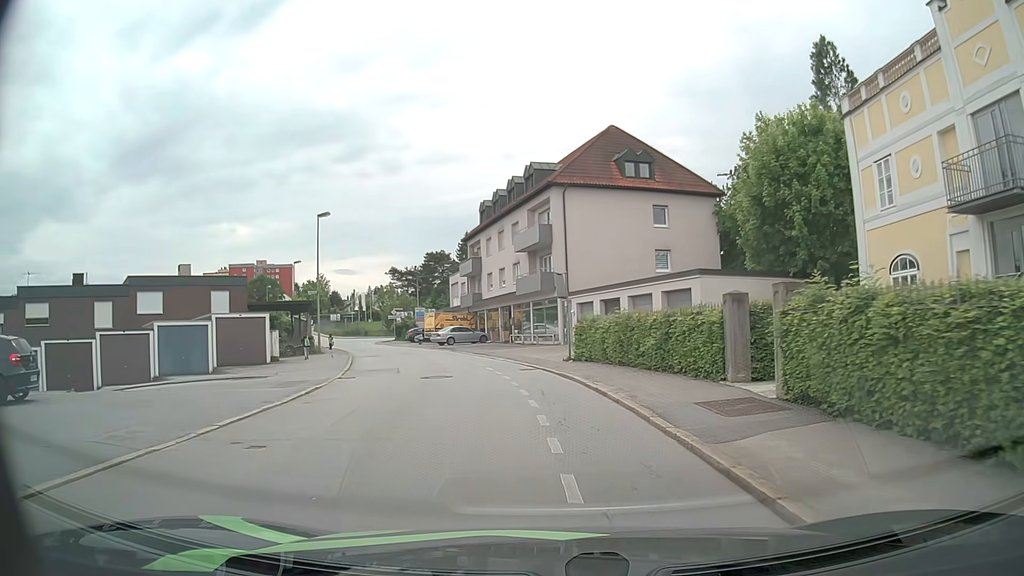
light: Day
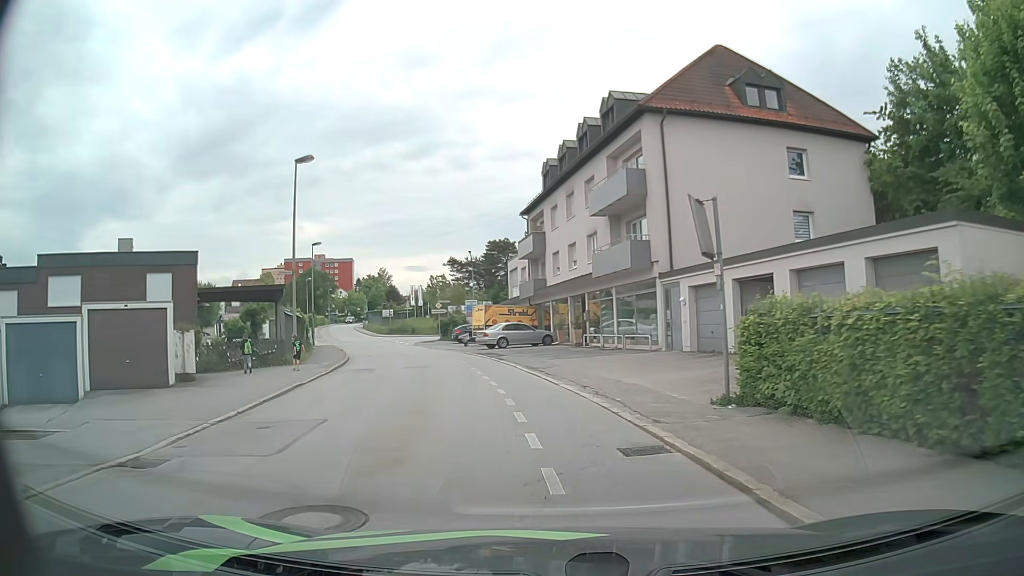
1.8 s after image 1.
(-0.7, +13.7) m; -6°
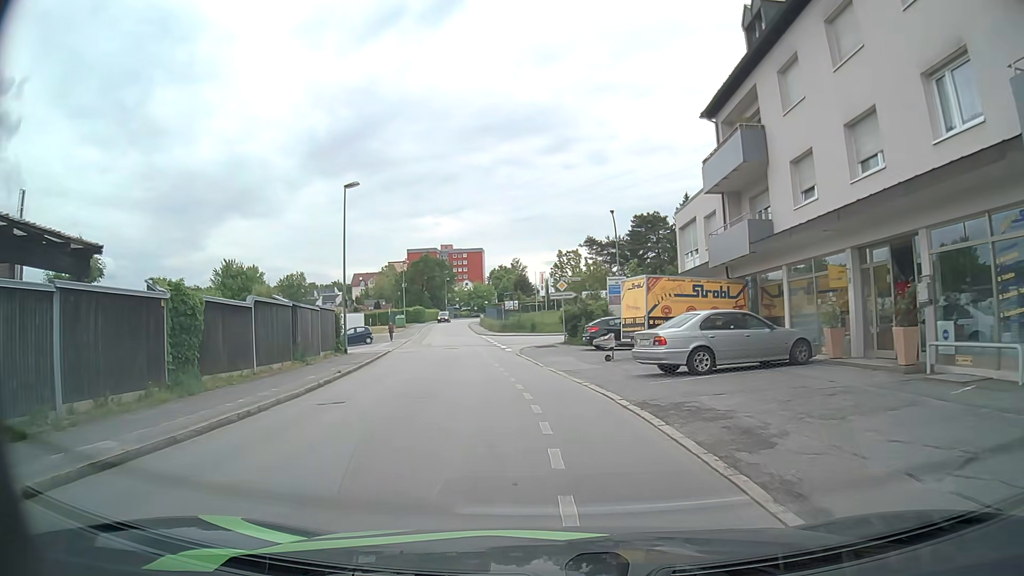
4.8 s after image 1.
(-2.4, +22.9) m; -12°
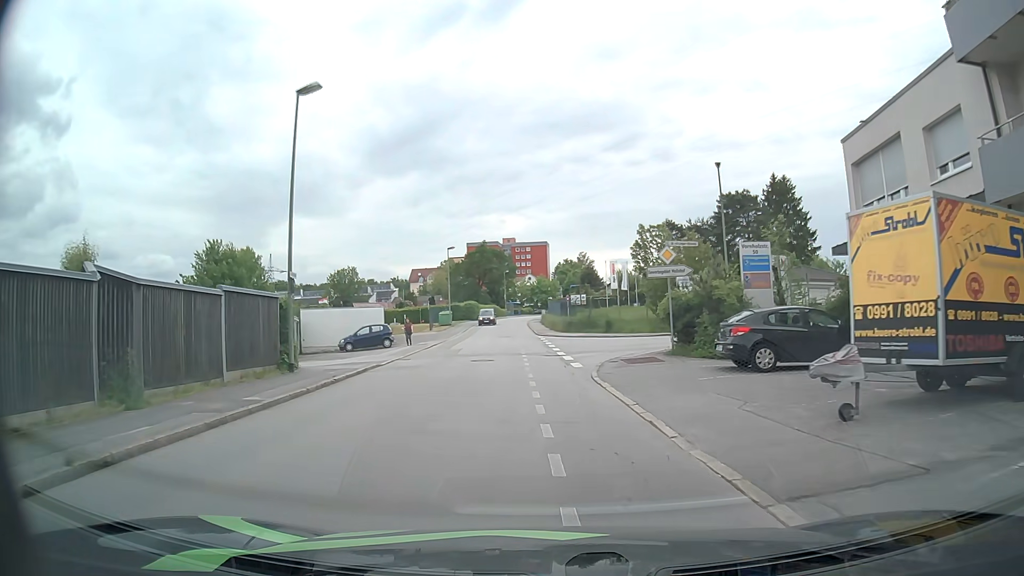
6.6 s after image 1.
(-0.7, +14.3) m; -5°
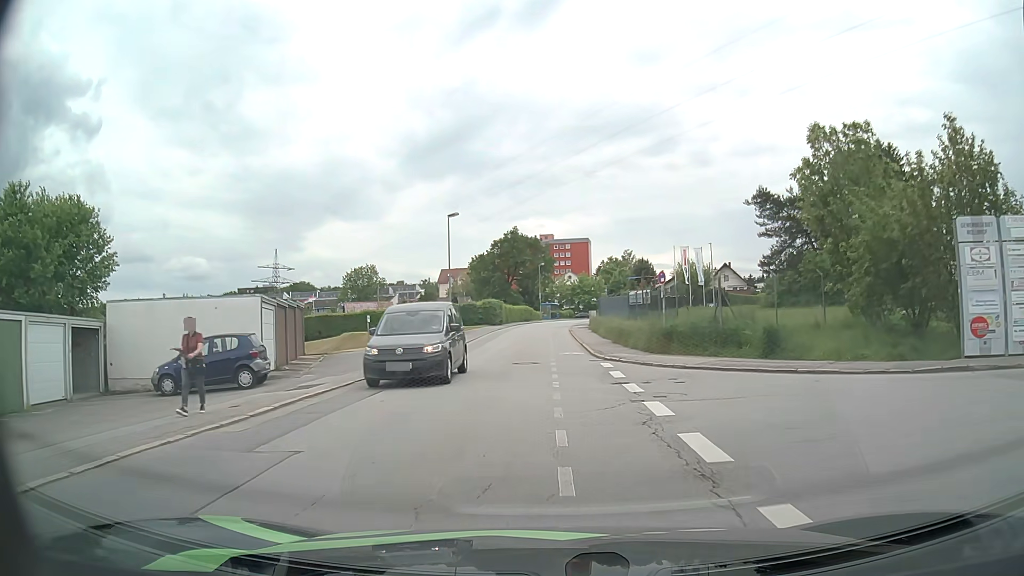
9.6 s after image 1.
(-1.0, +24.8) m; -3°
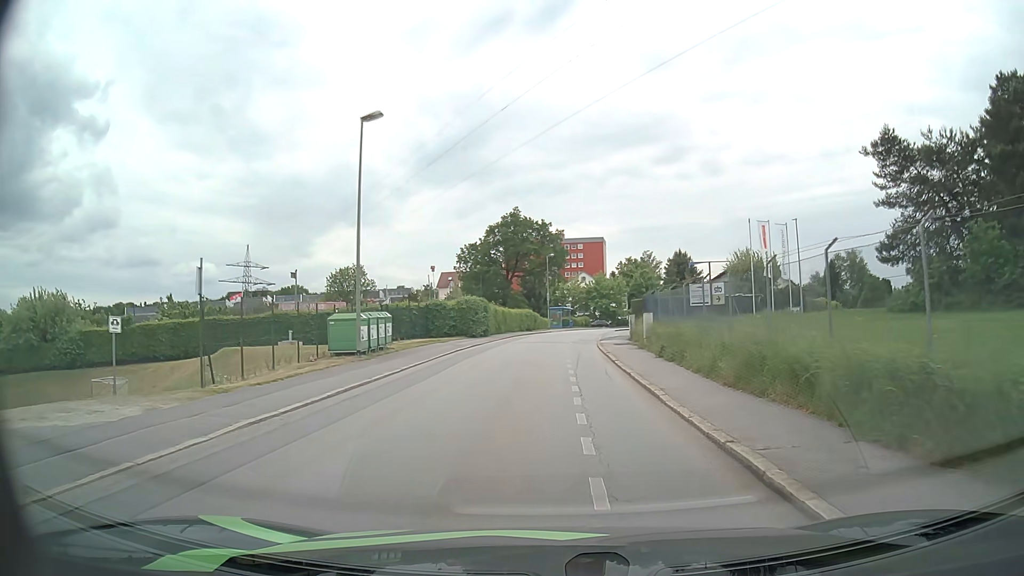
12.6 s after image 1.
(-0.3, +24.2) m; -1°
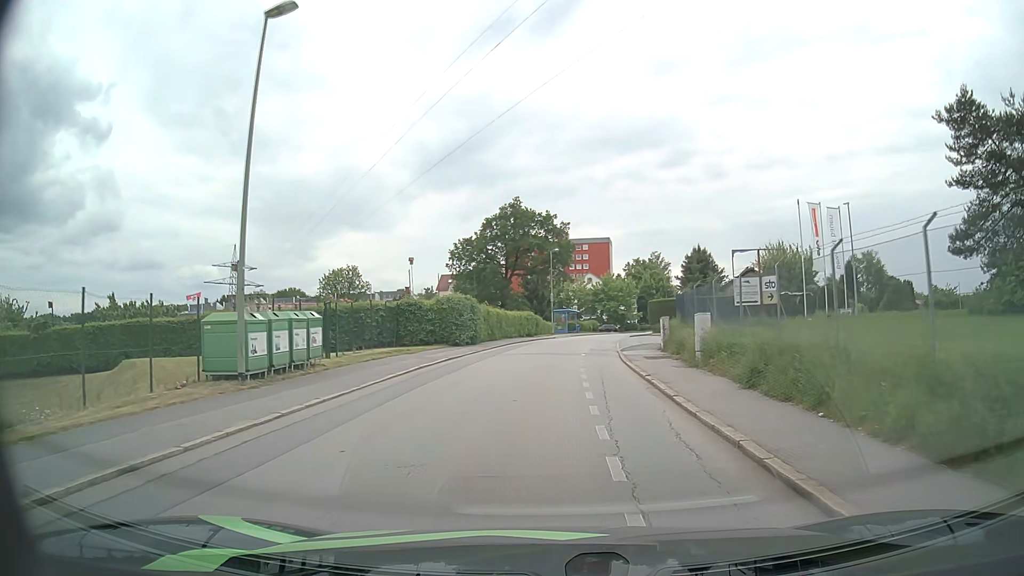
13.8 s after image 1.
(0.0, +9.1) m; 0°
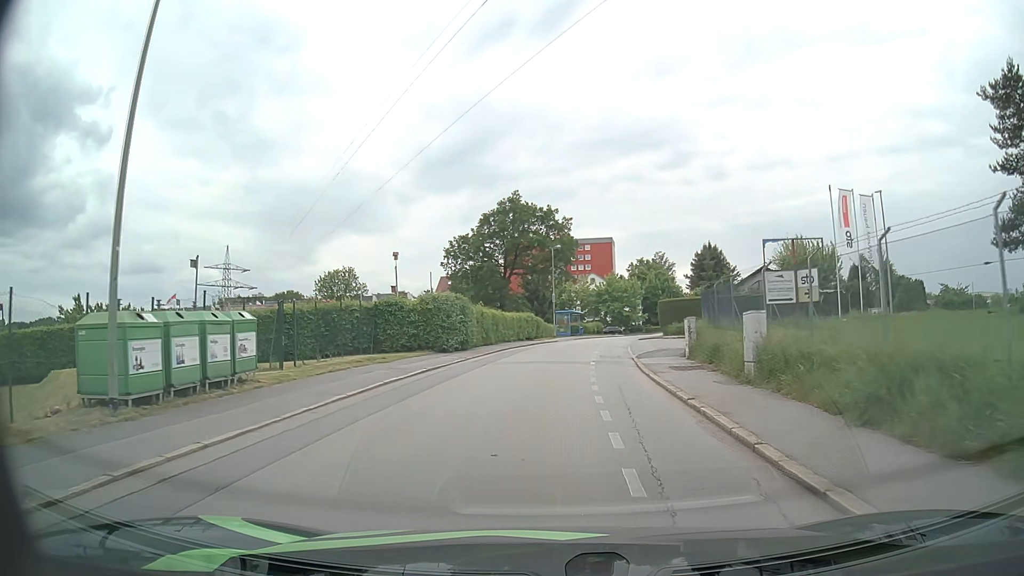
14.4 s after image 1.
(0.0, +4.5) m; 0°
(0, +10) (0, +20) (+1, +30) (+2, +40) (+4, +50) (+5, +60) (+8, +69) (+11, +79) (+15, +88) (+18, +98) m
